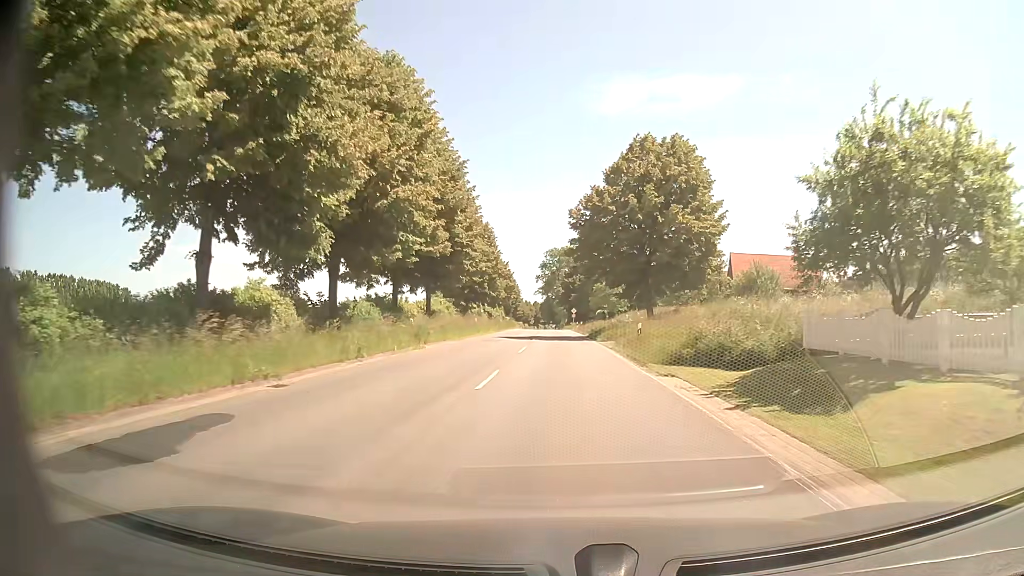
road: secondary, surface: asphalt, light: Day
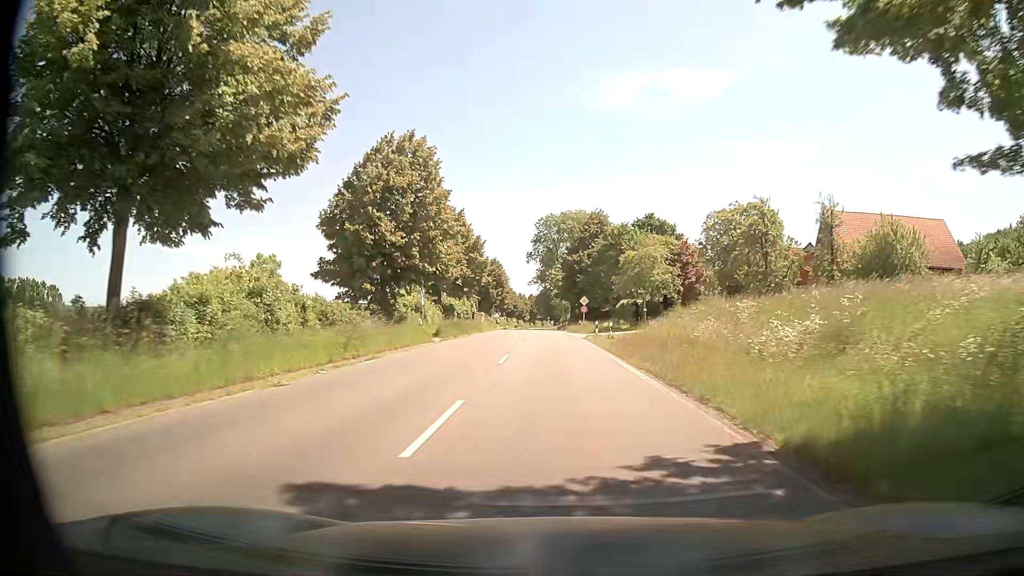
(0.0, +41.8) m; 0°
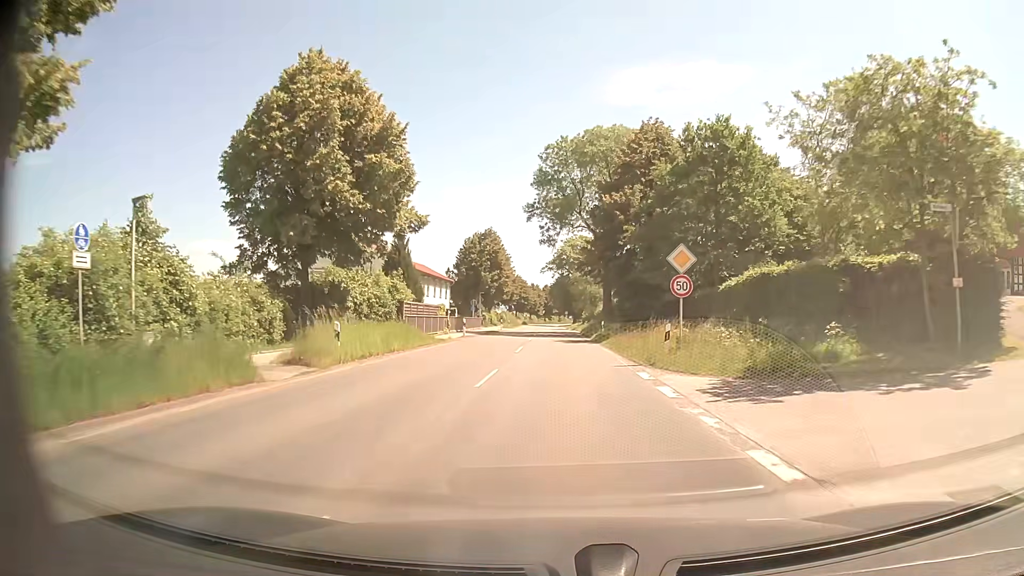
(-0.2, +42.2) m; -1°
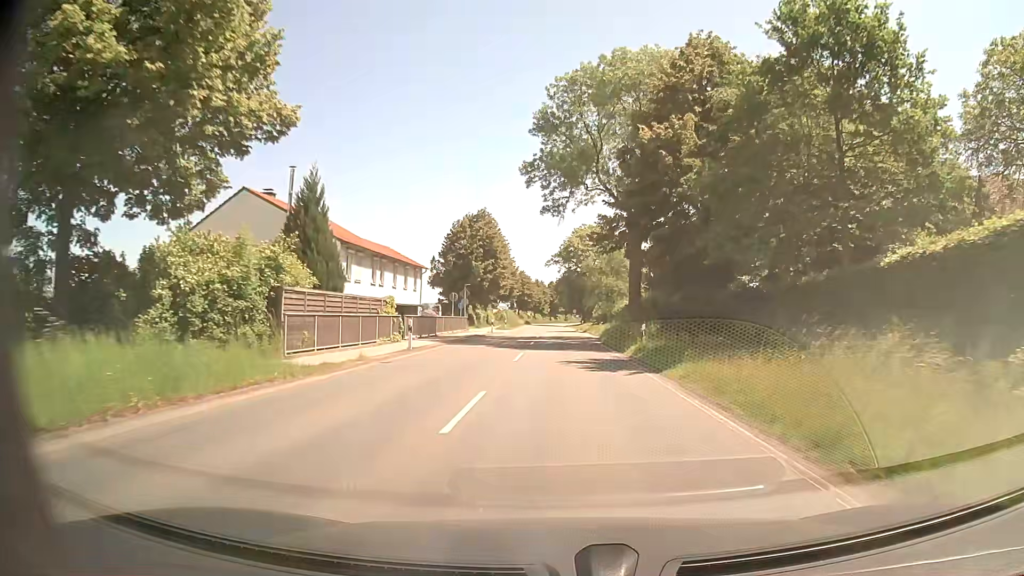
(-0.1, +16.9) m; -1°
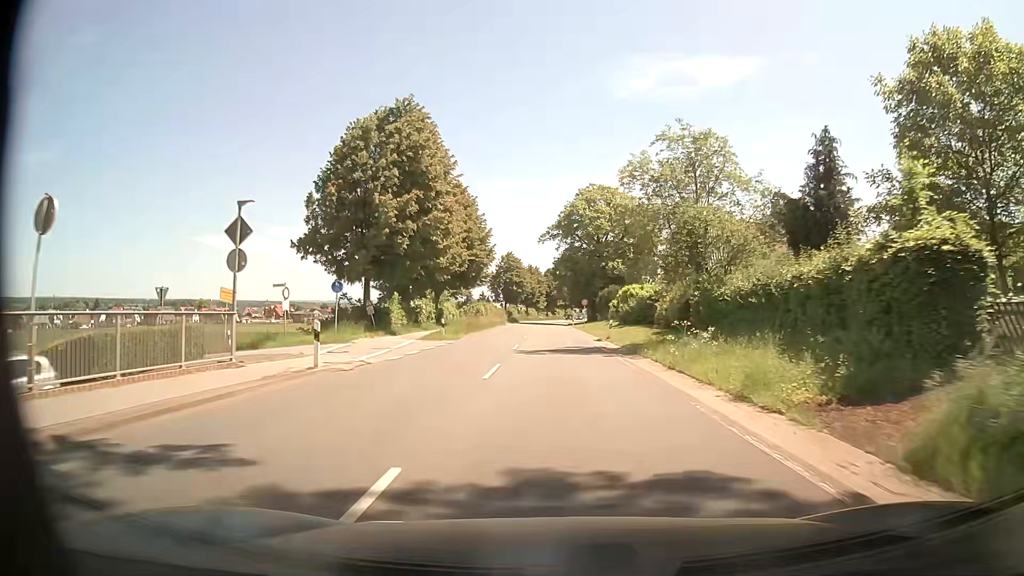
(0.0, +42.1) m; 0°
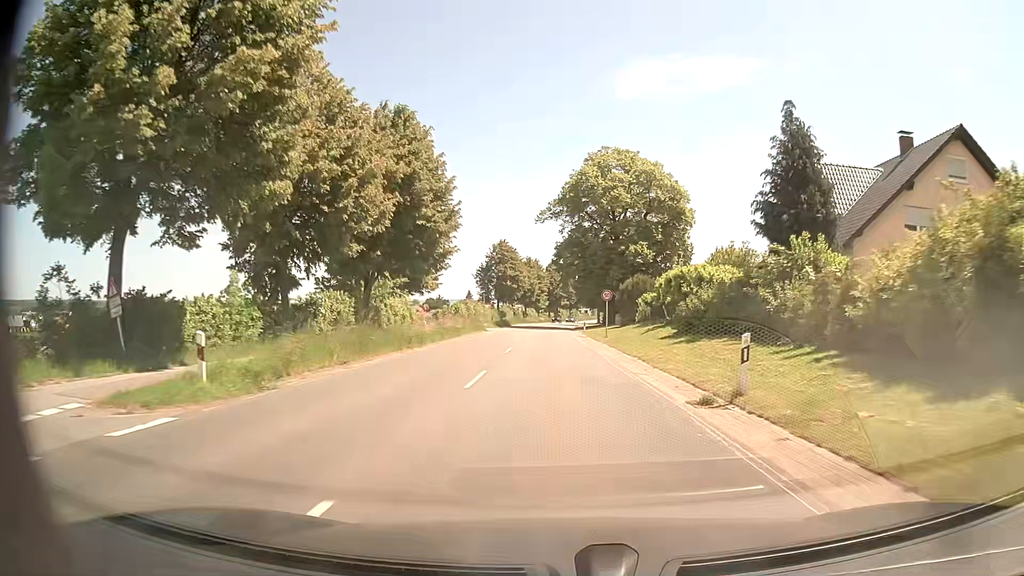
(+0.2, +25.3) m; 0°
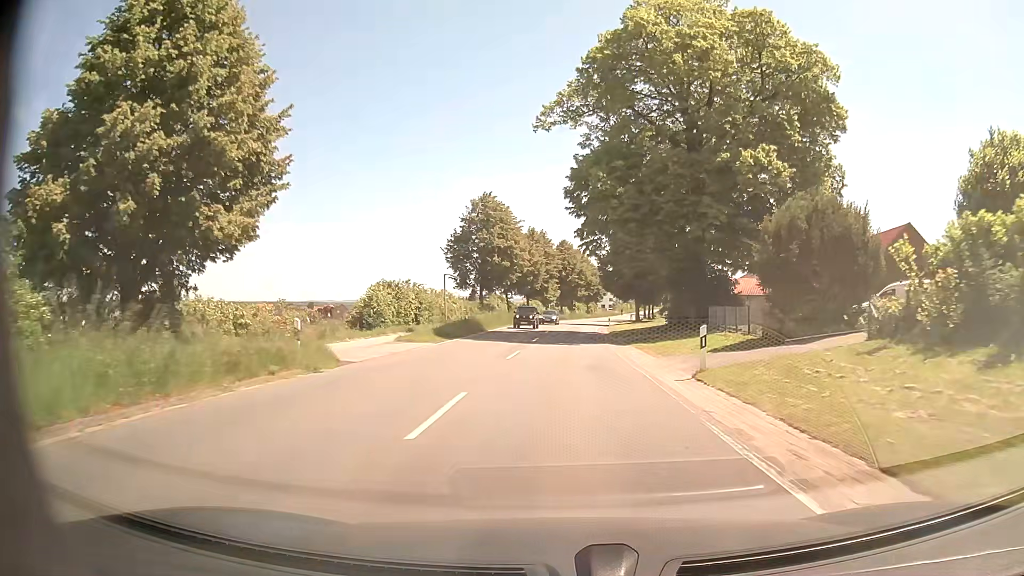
(-0.3, +42.2) m; -1°
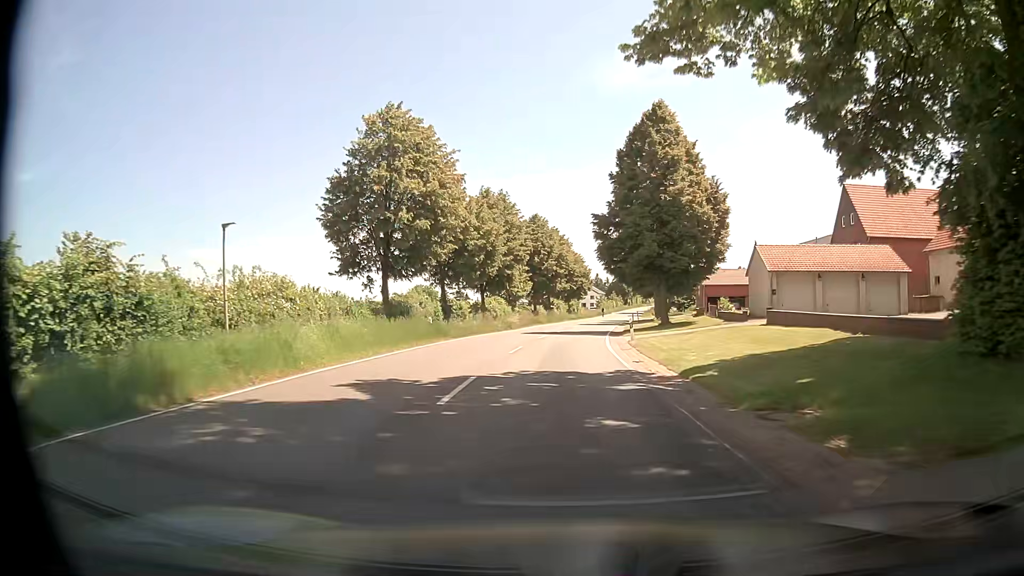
(+0.4, +33.6) m; +2°
(0, +10) (0, +20) (+1, +30) (+1, +40) (+2, +50) (+3, +60) (+4, +70) (+6, +80) (+7, +90) (+8, +100) m
